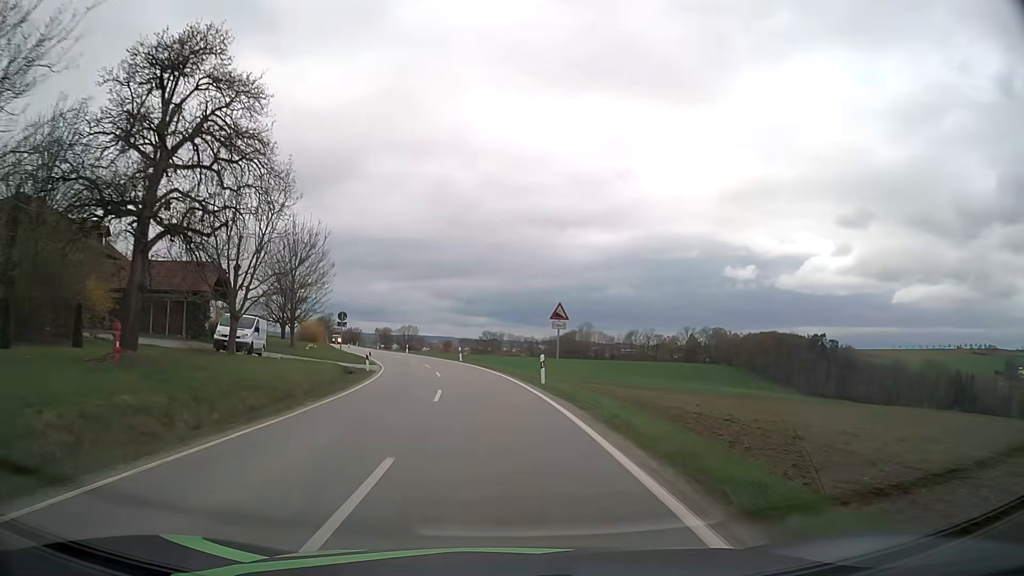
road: secondary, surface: asphalt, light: Day
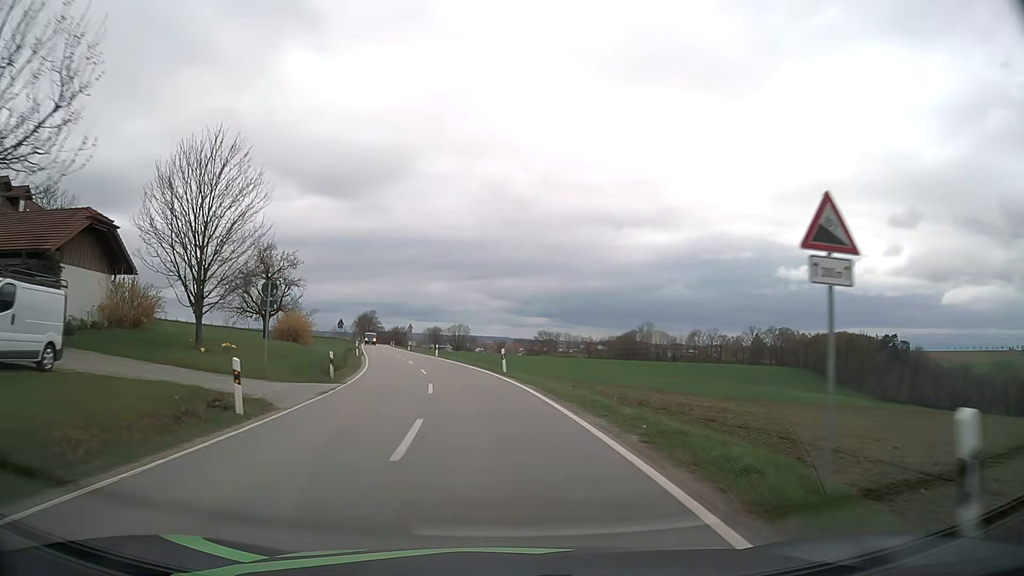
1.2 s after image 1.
(-0.7, +21.0) m; -5°
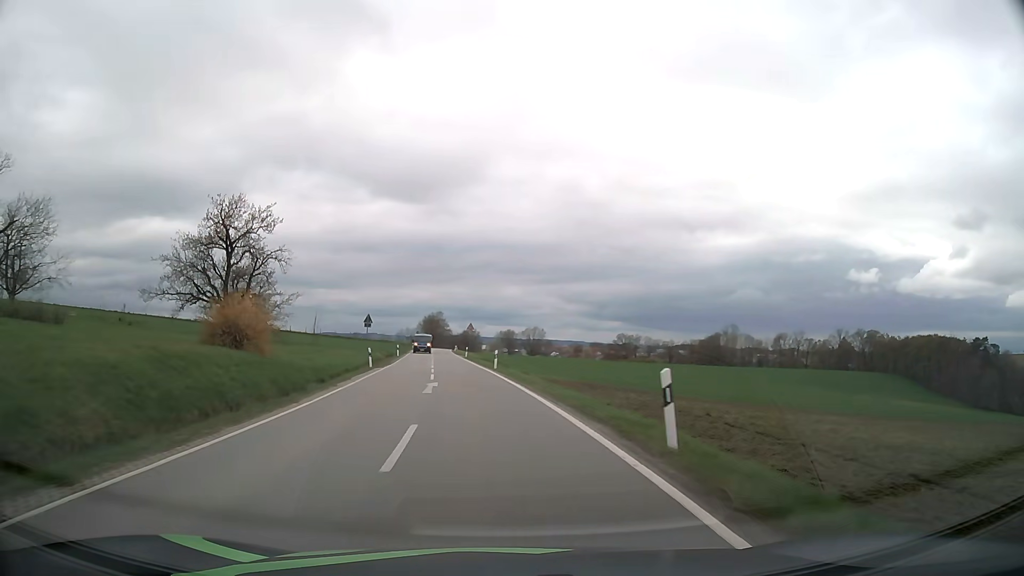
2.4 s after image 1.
(-1.1, +21.0) m; -6°
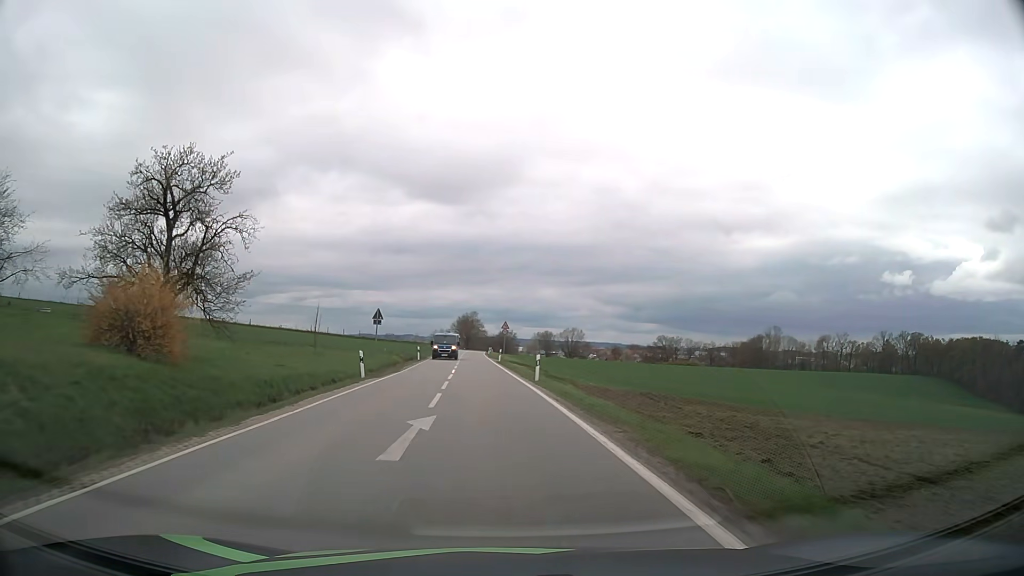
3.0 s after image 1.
(-0.3, +10.5) m; -3°
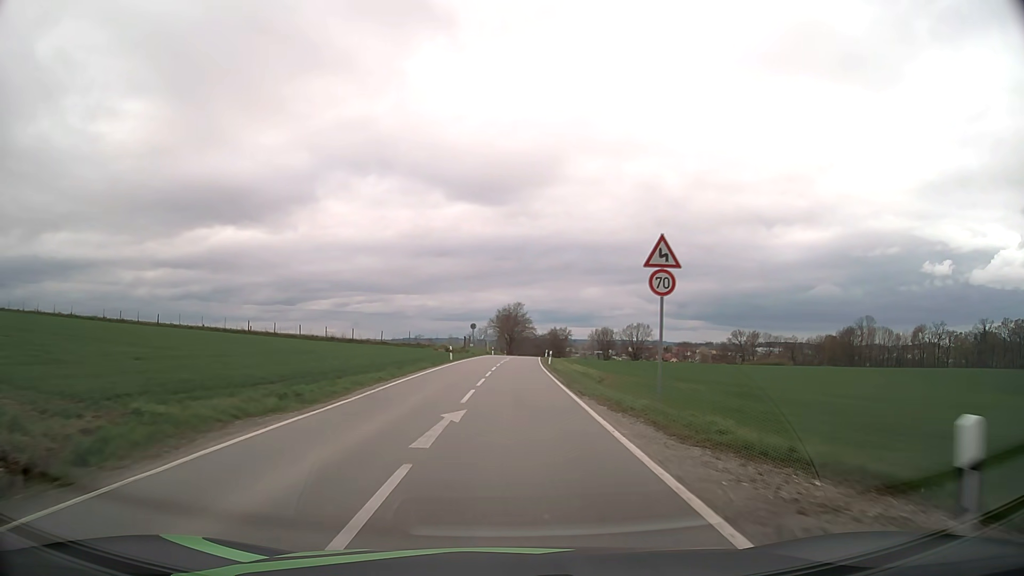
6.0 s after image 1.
(-2.8, +53.2) m; -4°
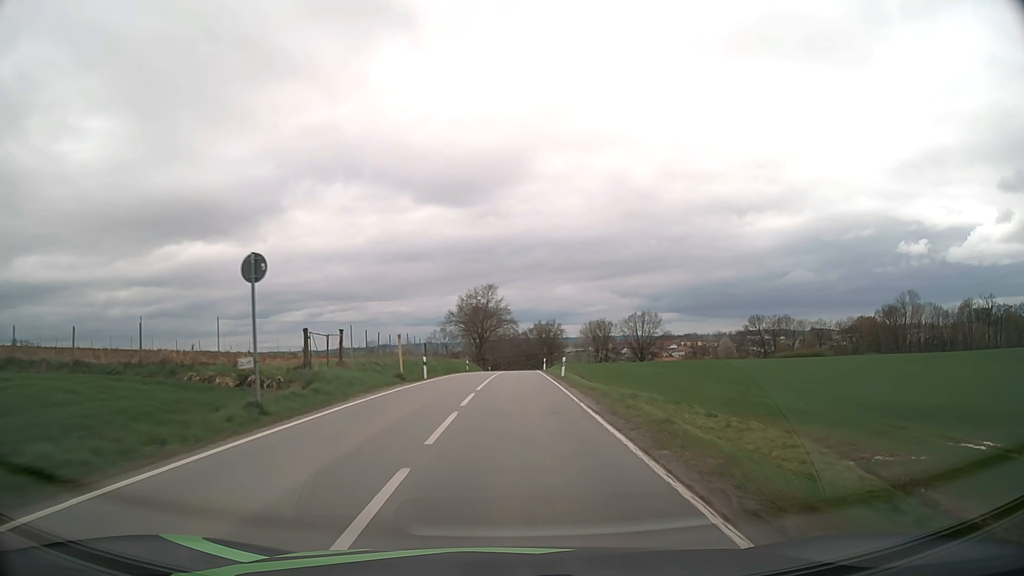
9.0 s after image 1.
(+1.2, +54.1) m; +2°
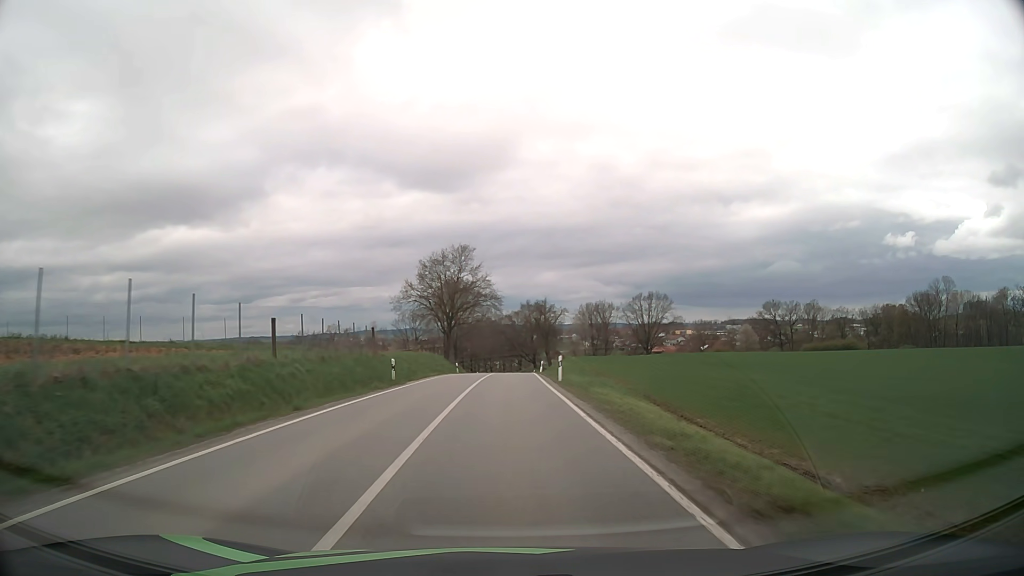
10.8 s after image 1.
(+0.4, +32.2) m; +1°
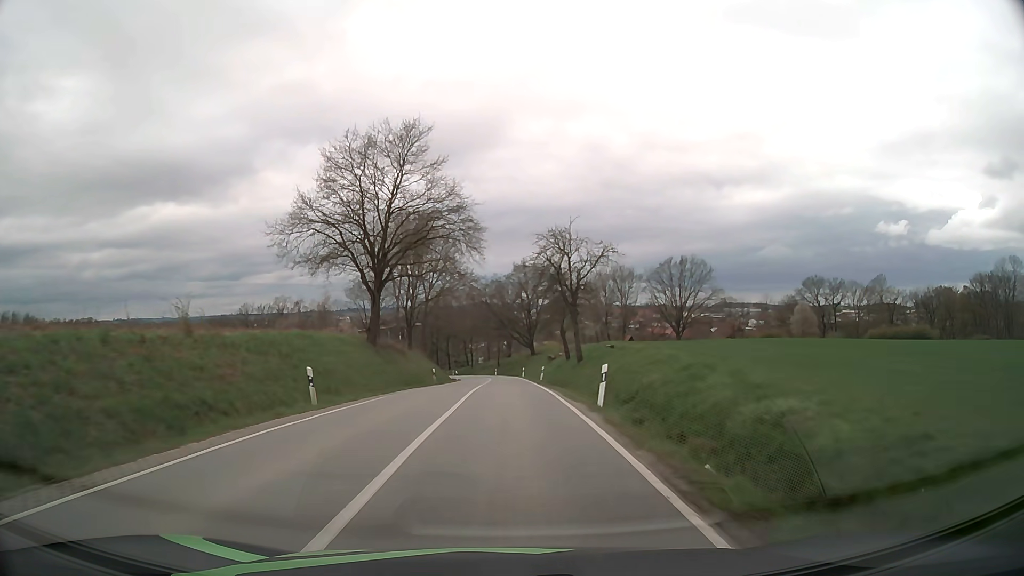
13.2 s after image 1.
(+0.3, +41.0) m; +1°
(0, +10) (0, +20) (0, +30) (0, +40) (0, +50) (0, +60) (-1, +70) (-1, +80) (-2, +90) (-4, +100) m
